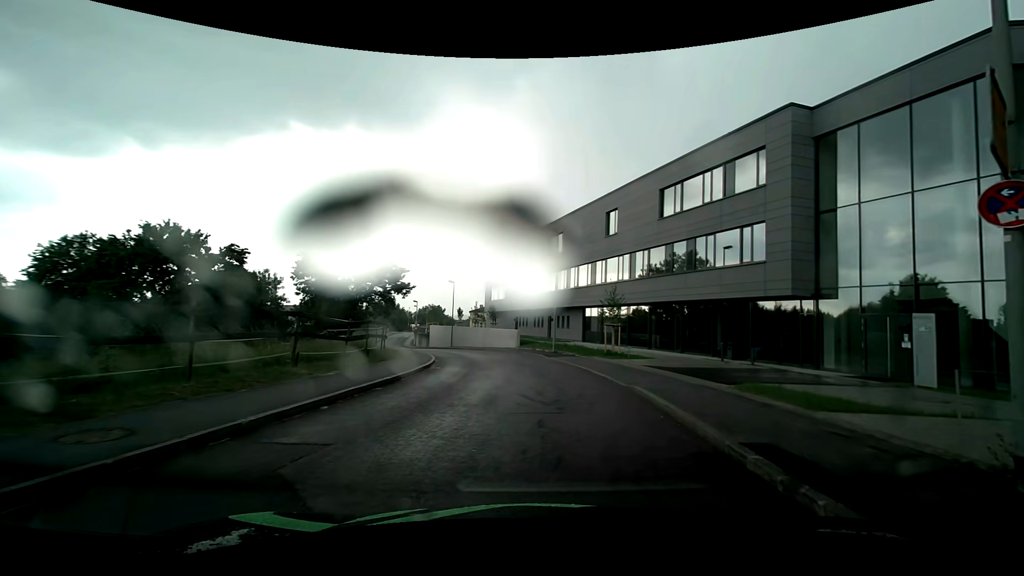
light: Day
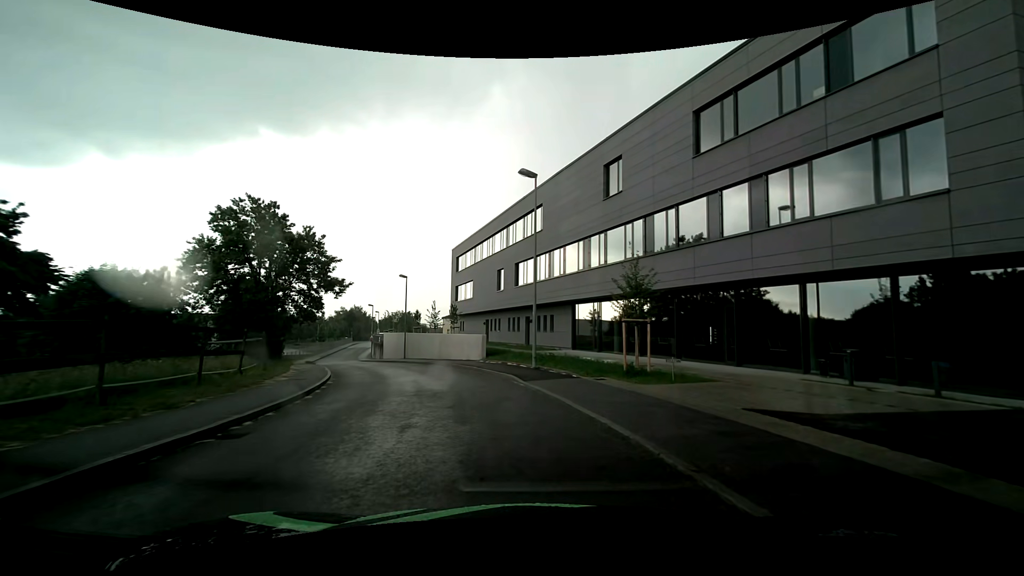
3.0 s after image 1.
(+0.6, +12.4) m; +4°
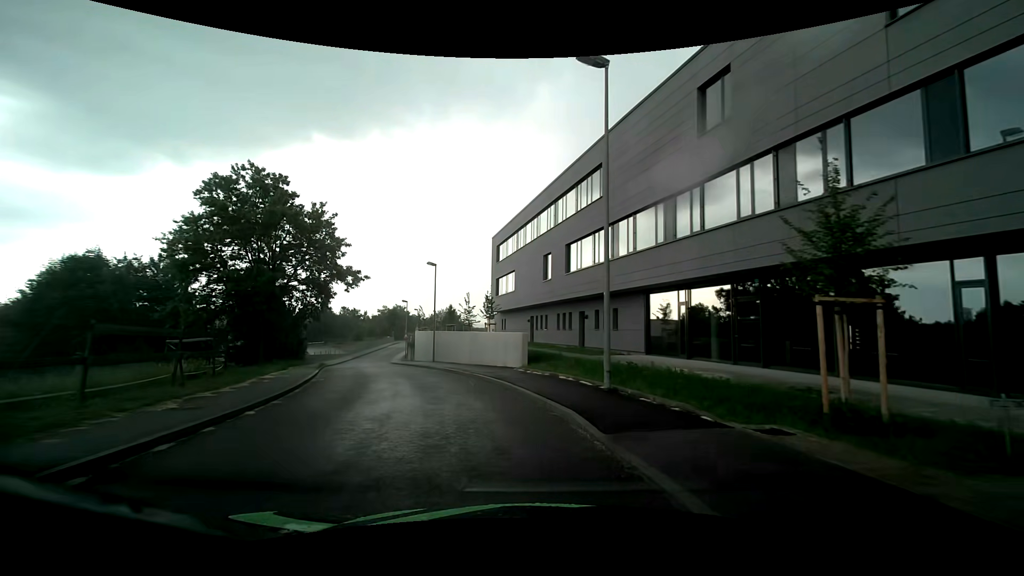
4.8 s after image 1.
(-0.5, +8.5) m; -5°
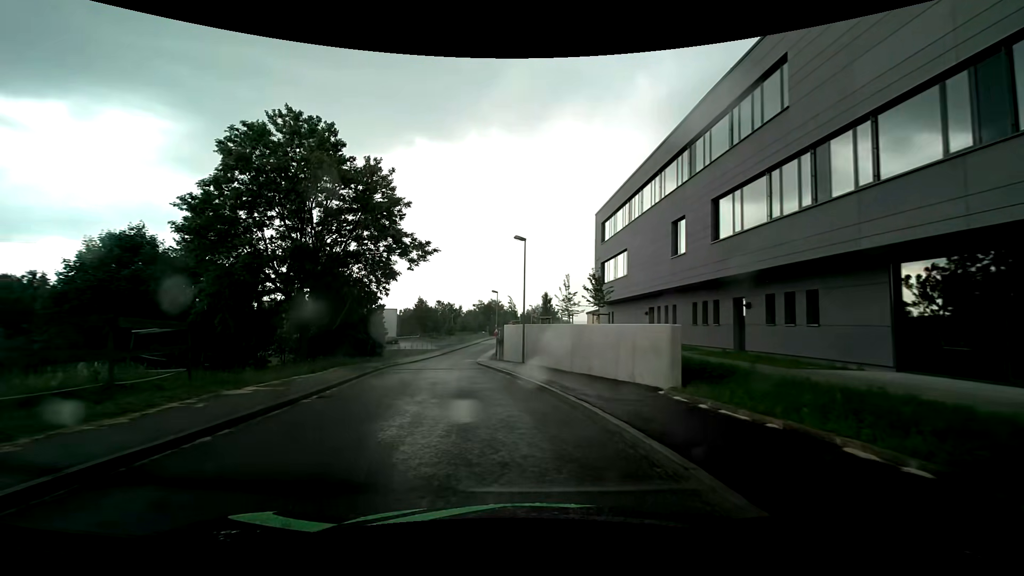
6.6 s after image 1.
(-1.0, +9.6) m; -10°
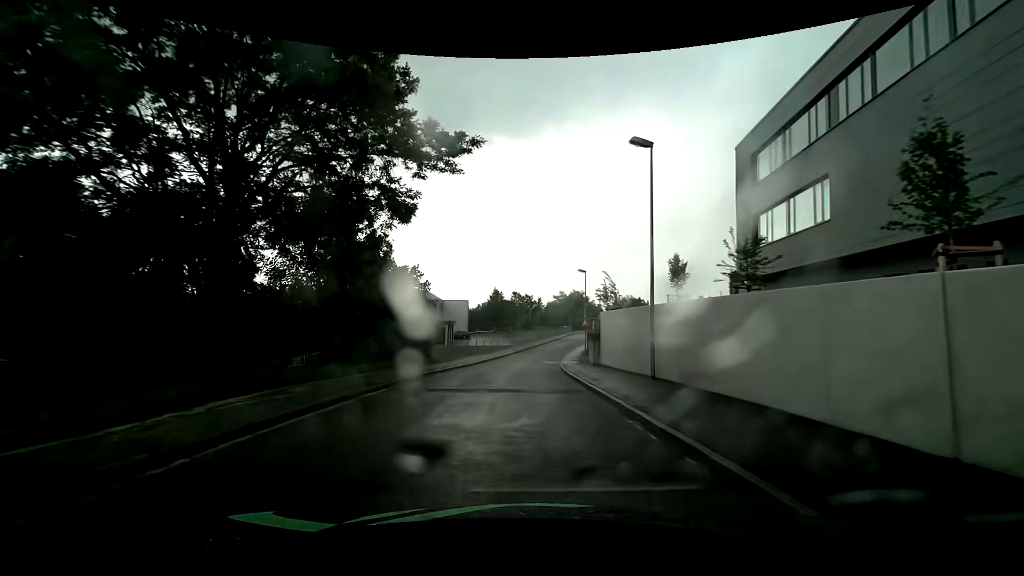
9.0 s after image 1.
(-1.7, +14.7) m; -11°
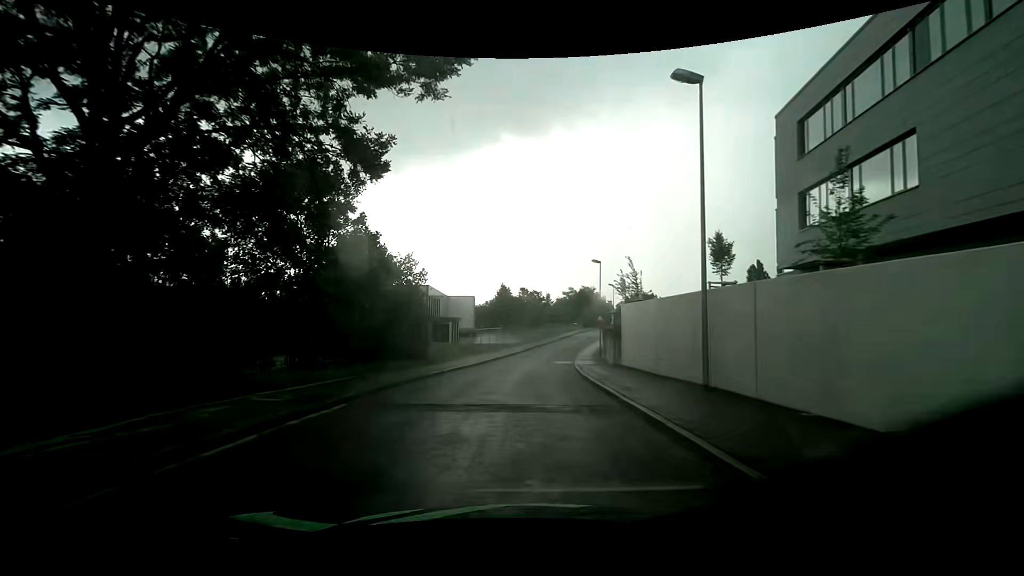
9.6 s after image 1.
(0.0, +4.1) m; 0°
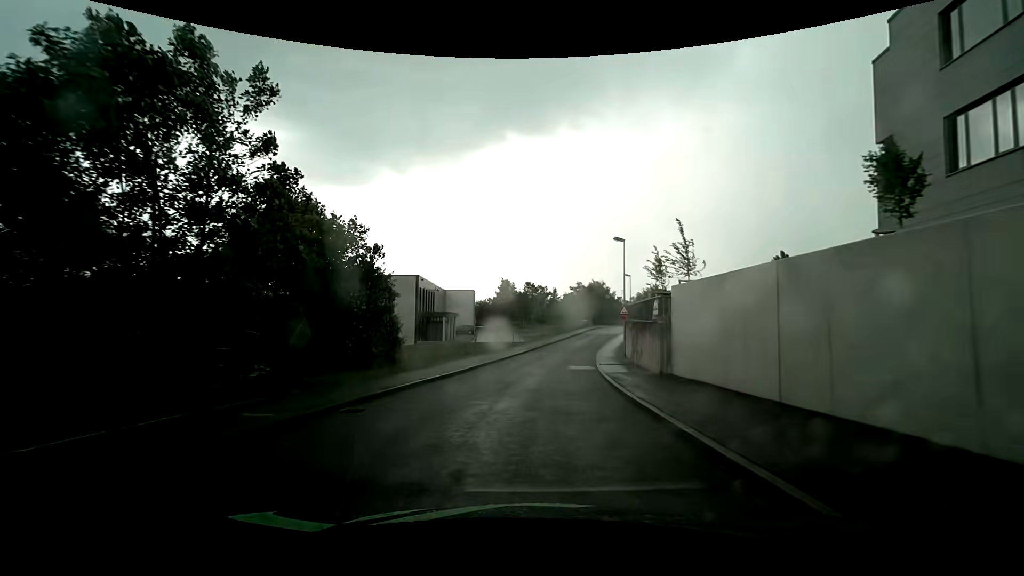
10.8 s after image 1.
(-0.1, +8.6) m; -1°
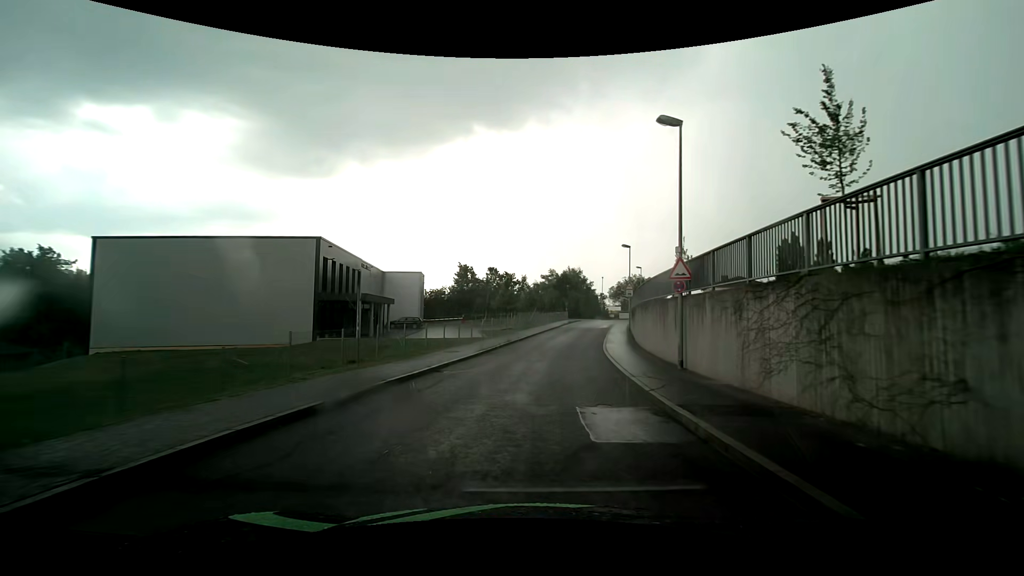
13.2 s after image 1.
(+0.6, +18.4) m; +4°
(0, +10) (+1, +20) (+2, +30) (+3, +40) (+5, +50) (+7, +59) (+10, +69) (+13, +79) (+19, +87) (+27, +93) m
